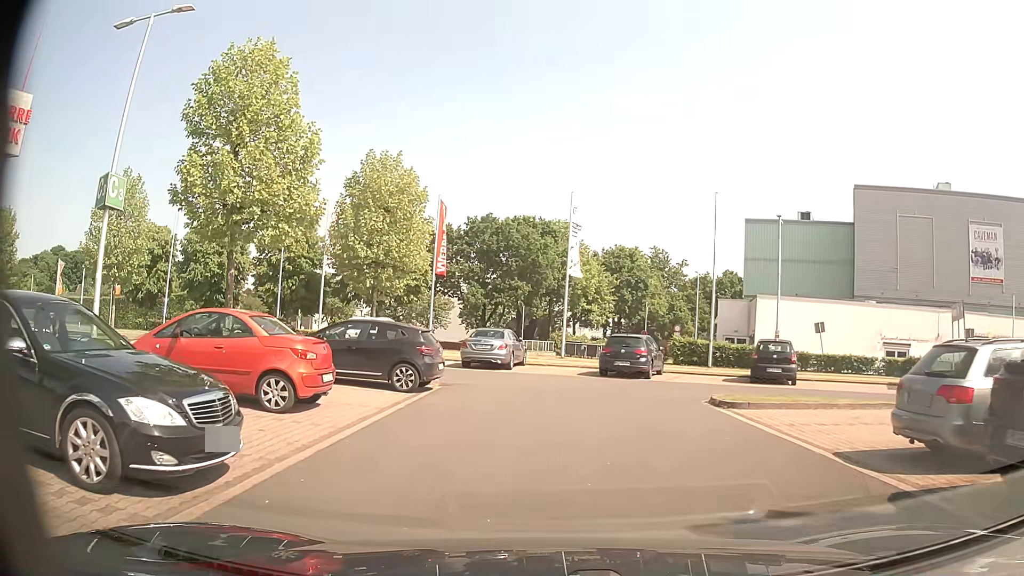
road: service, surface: asphalt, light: Day
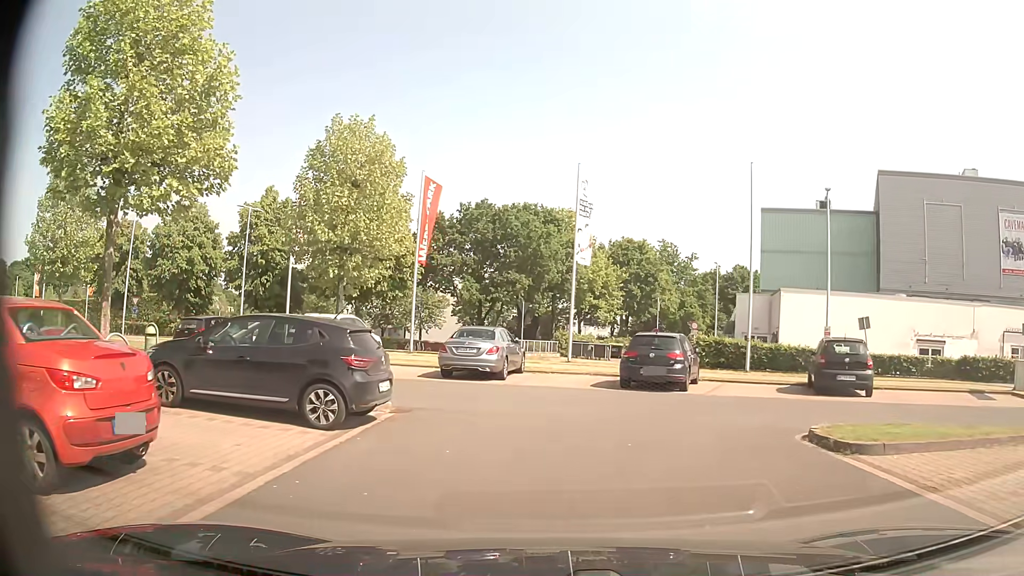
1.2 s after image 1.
(-0.1, +5.5) m; -1°
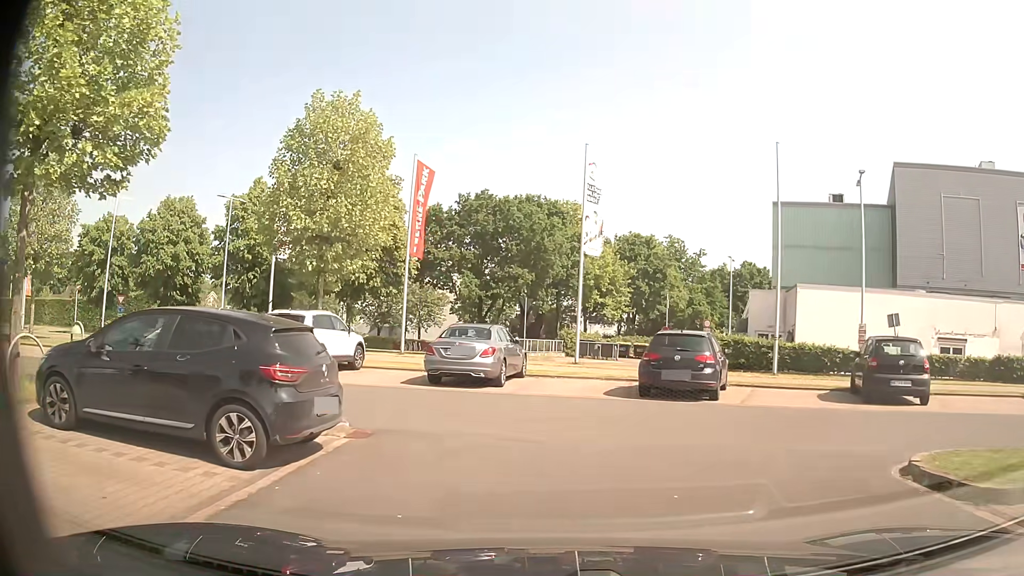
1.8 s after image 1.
(0.0, +2.7) m; 0°
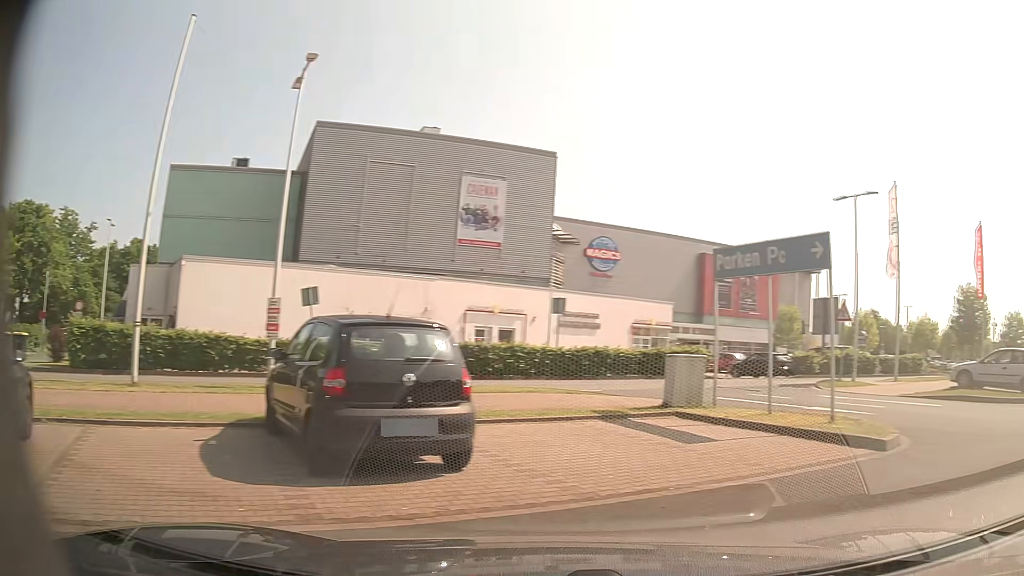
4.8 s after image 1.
(+2.2, +9.1) m; +52°
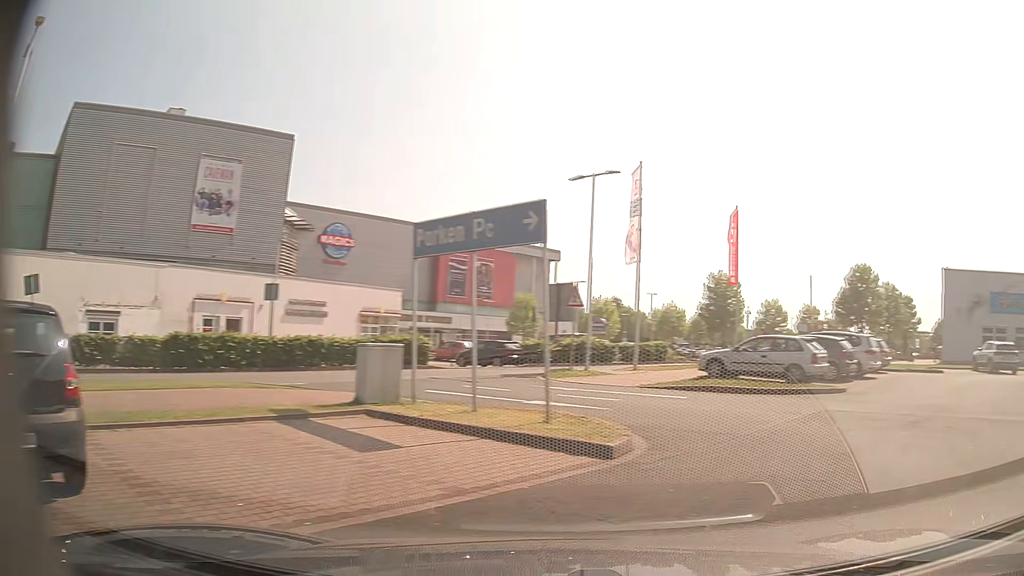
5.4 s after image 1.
(+0.4, +1.7) m; +23°
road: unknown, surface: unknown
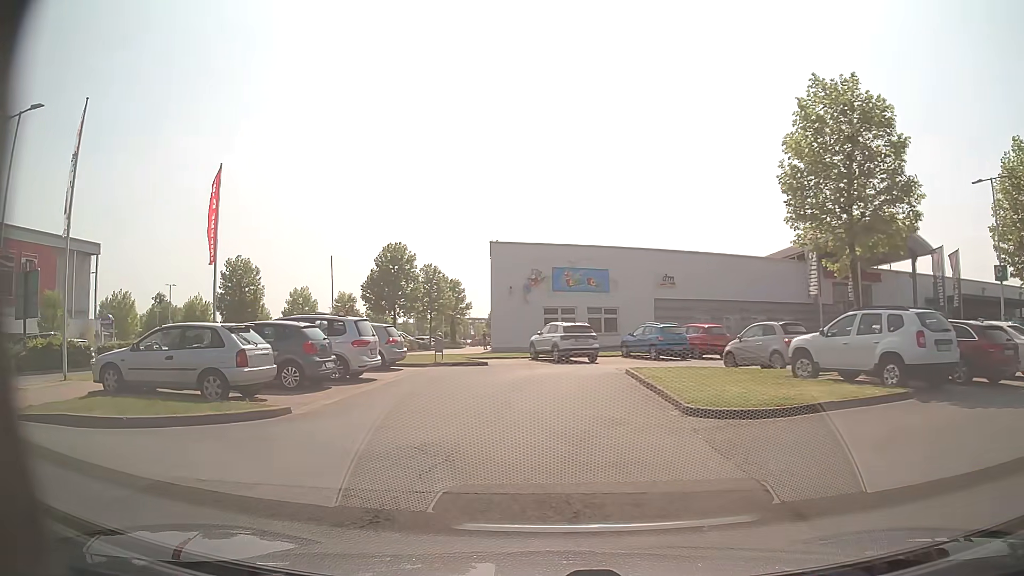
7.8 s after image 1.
(+3.9, +6.9) m; +38°
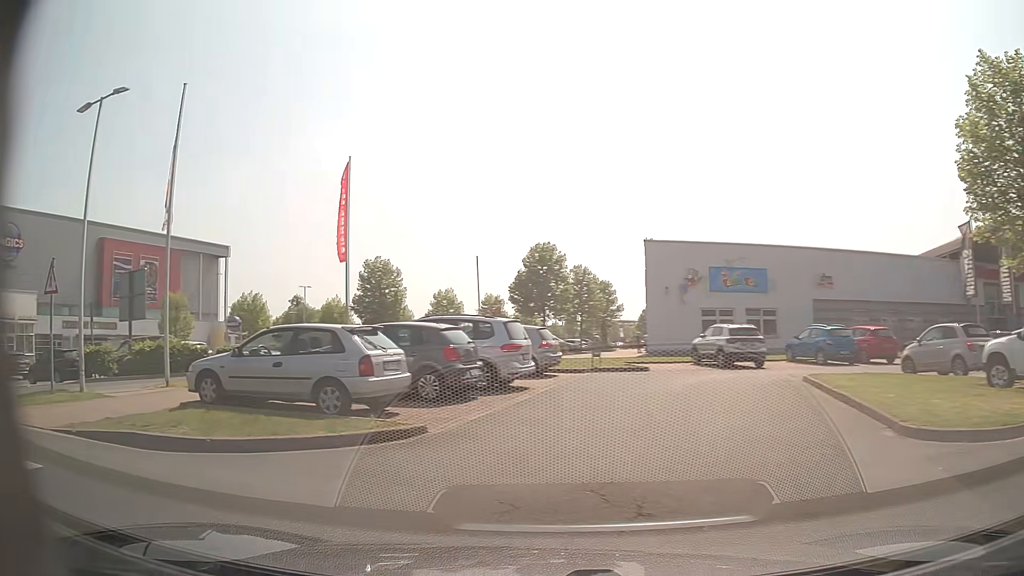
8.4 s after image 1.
(-0.2, +2.0) m; -13°
